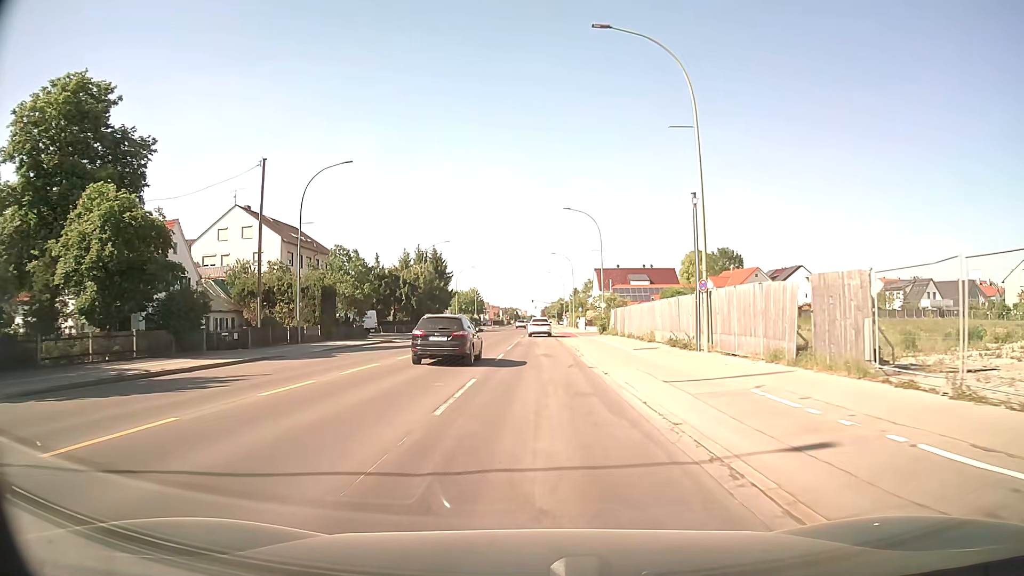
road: secondary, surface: asphalt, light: Day
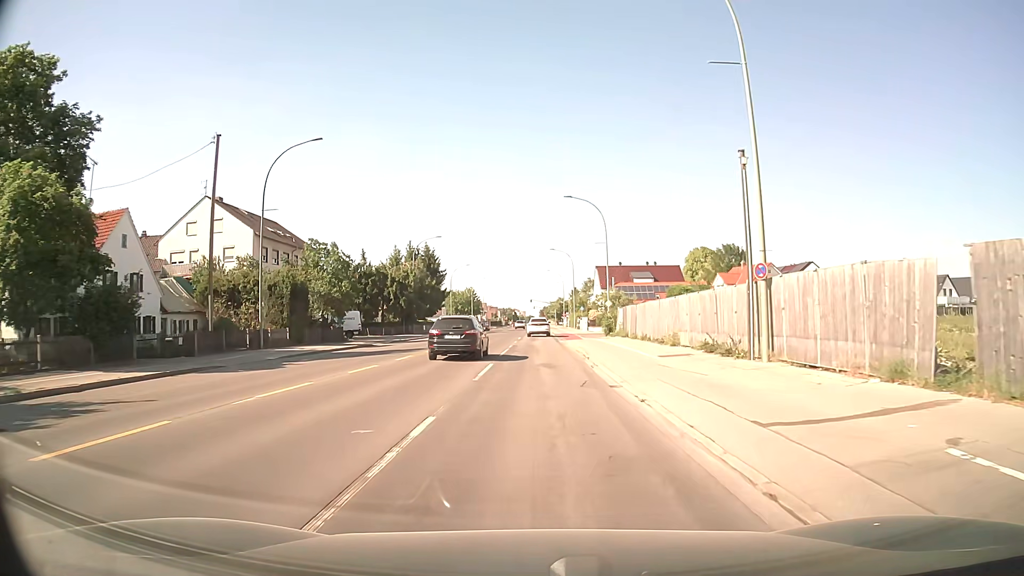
(0.0, +6.1) m; 0°
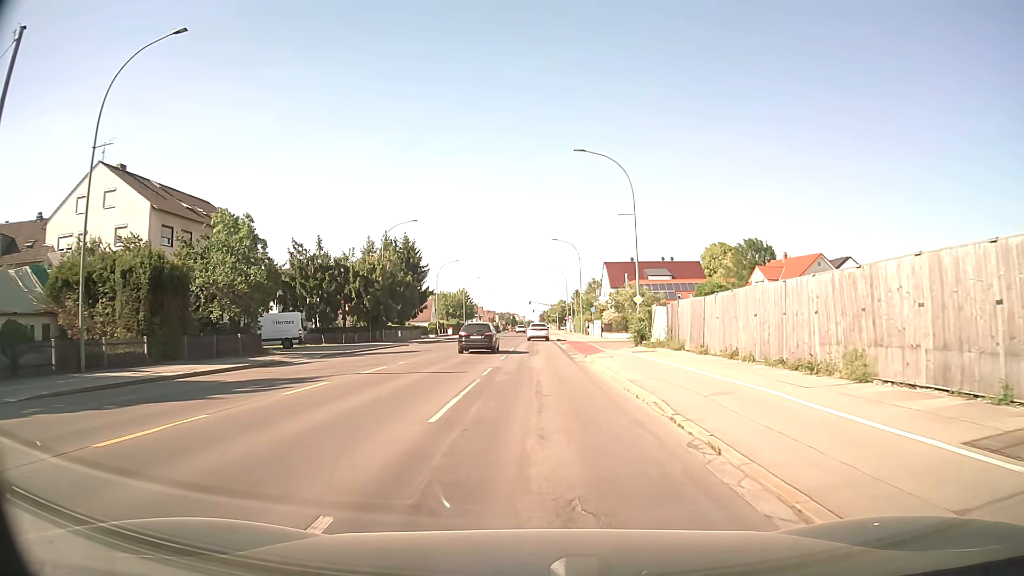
(0.0, +16.8) m; +1°
